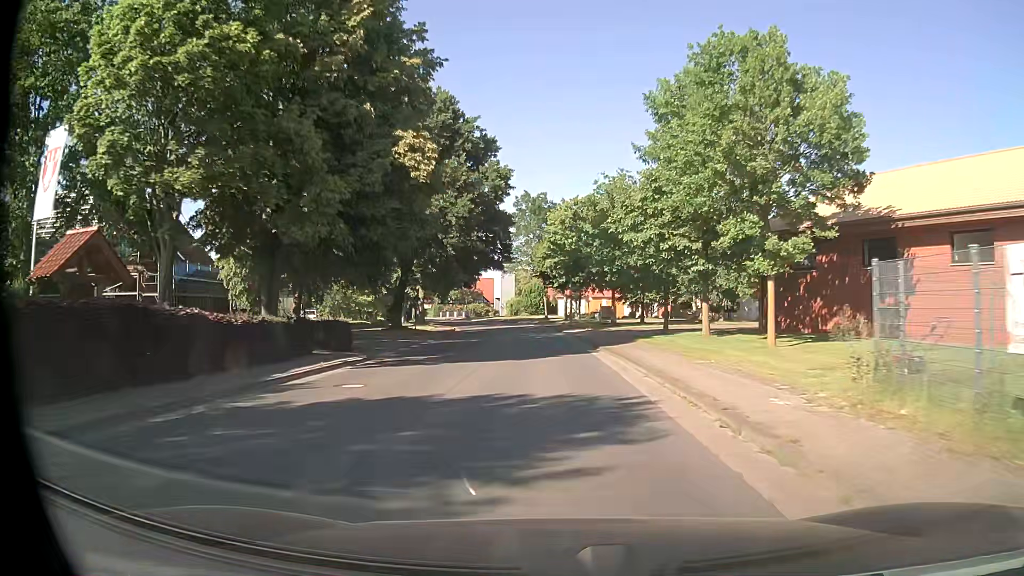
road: tertiary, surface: asphalt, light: Day
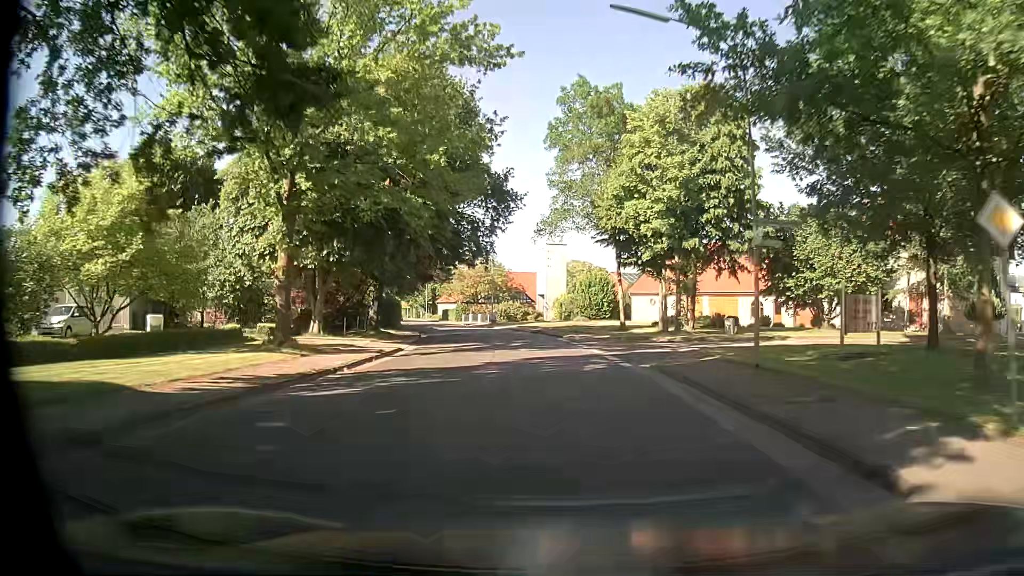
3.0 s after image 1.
(-1.6, +40.3) m; -5°
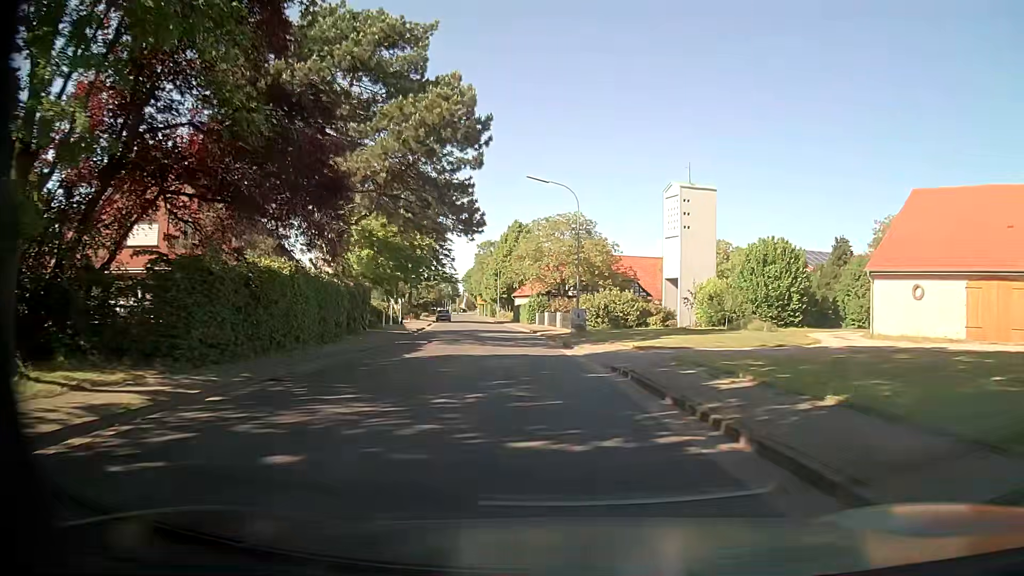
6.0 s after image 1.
(-2.4, +40.1) m; -9°
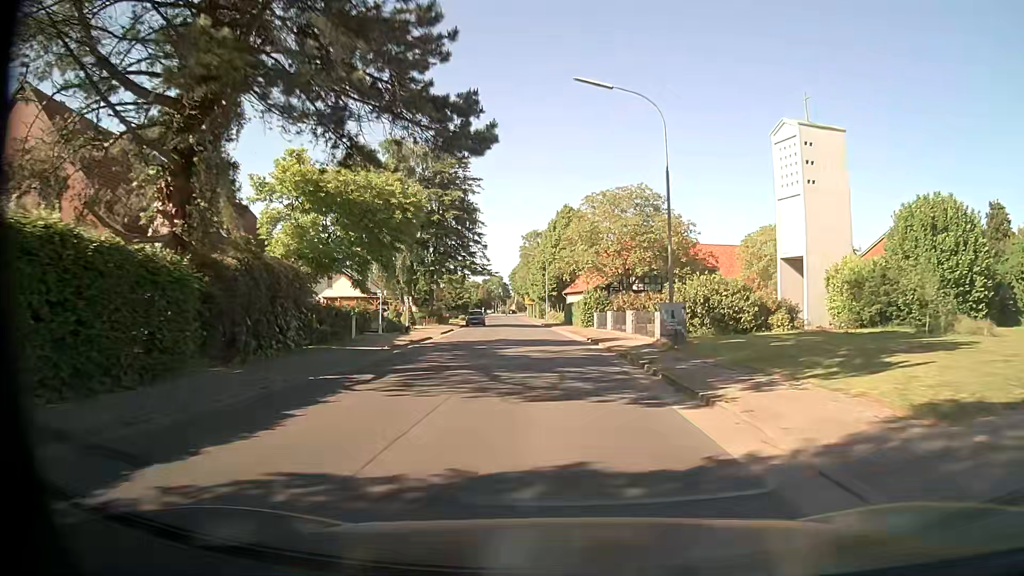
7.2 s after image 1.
(-0.6, +16.2) m; -5°
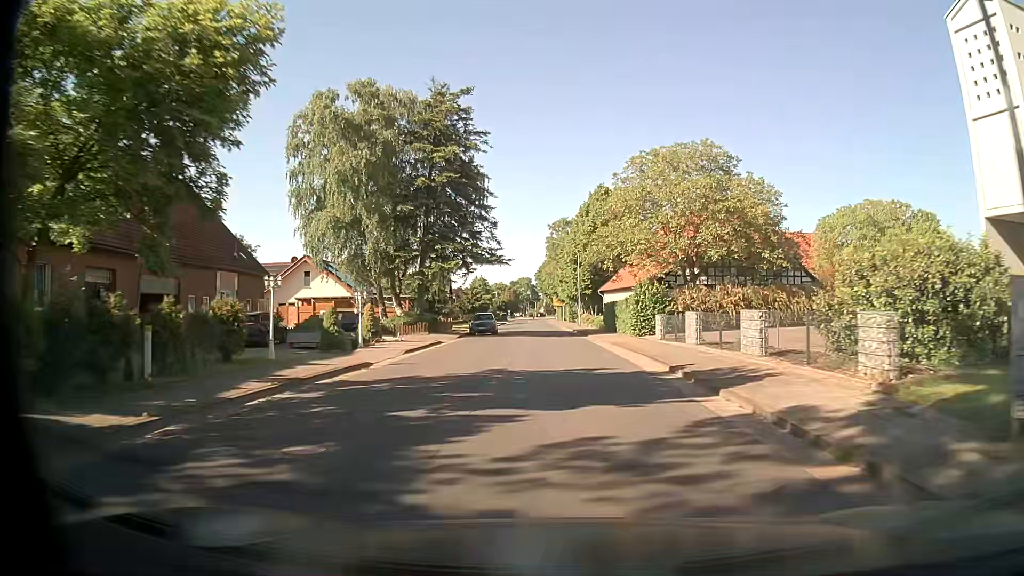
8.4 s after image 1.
(-0.4, +16.2) m; -2°
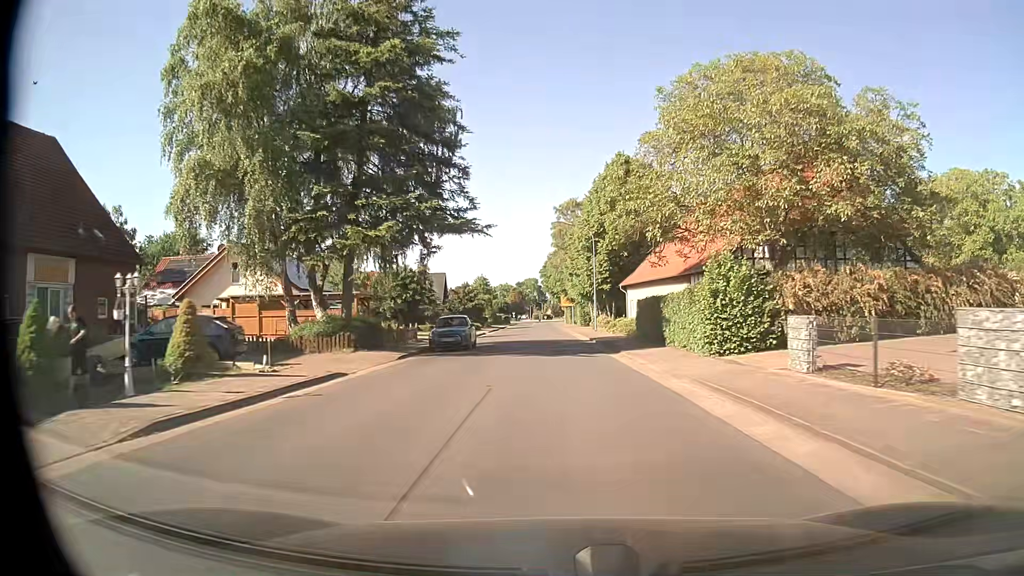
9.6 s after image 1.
(-0.2, +16.2) m; -1°
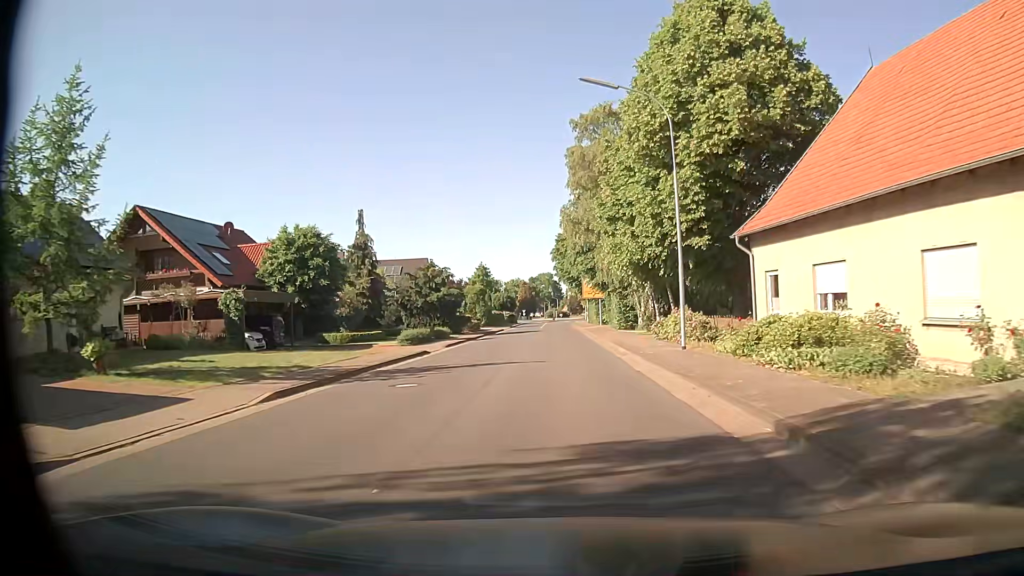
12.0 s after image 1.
(-0.5, +32.4) m; -2°
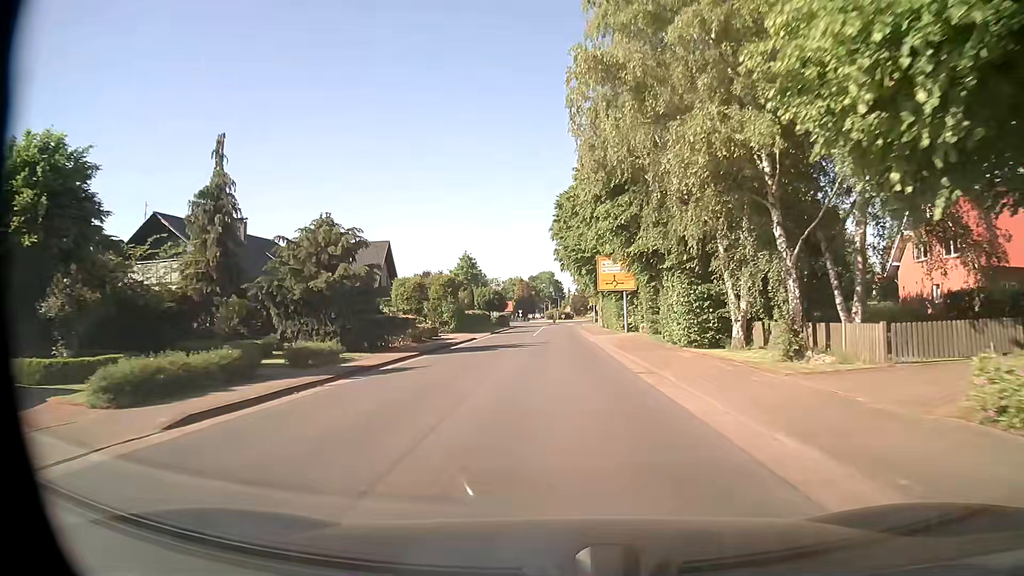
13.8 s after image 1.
(0.0, +24.3) m; +1°
(0, +10) (0, +20) (0, +30) (-1, +40) (-1, +50) (-1, +60) (-1, +70) (-1, +80) (0, +90) (0, +100) m
